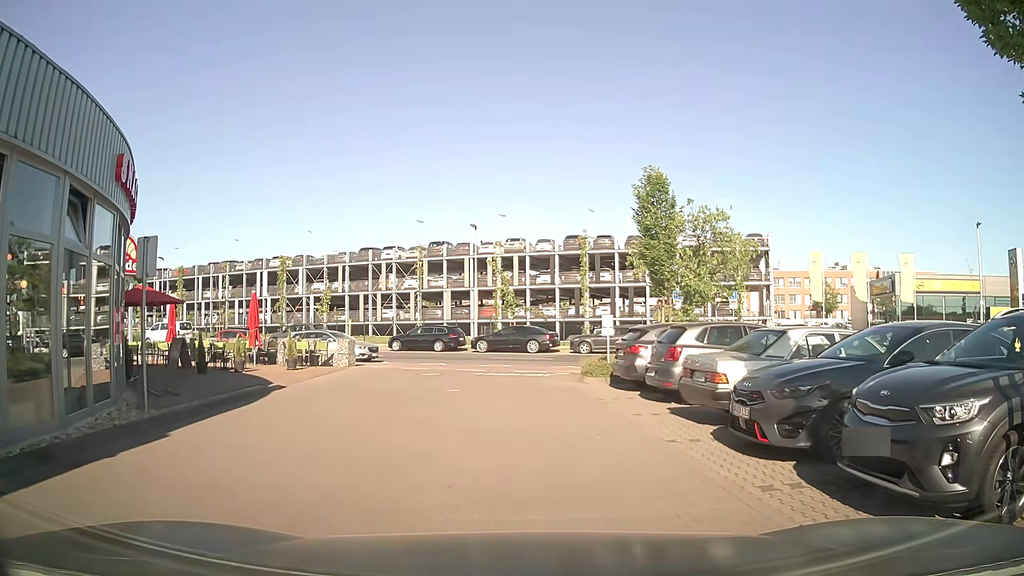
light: Day
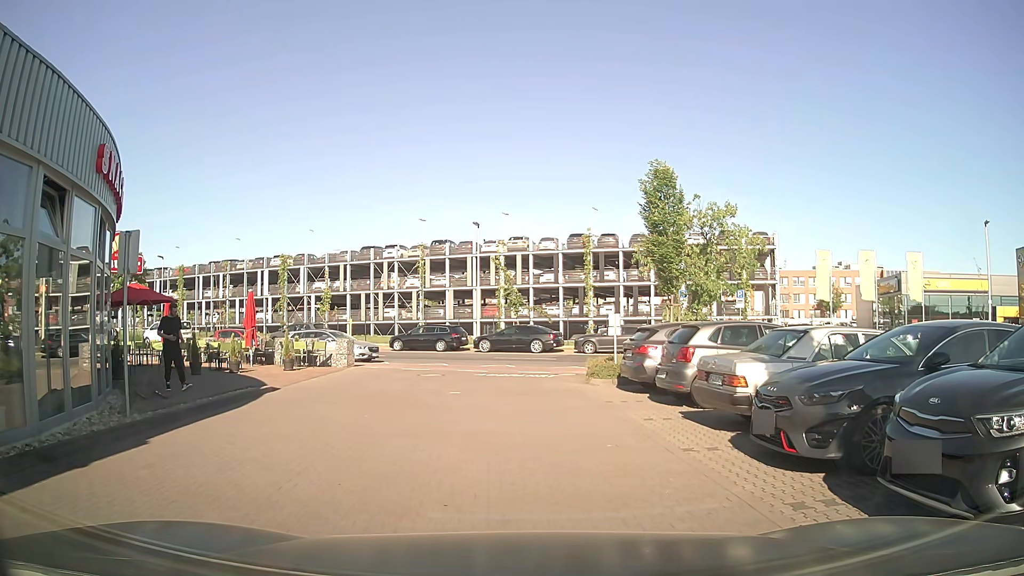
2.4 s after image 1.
(0.0, +0.6) m; 0°
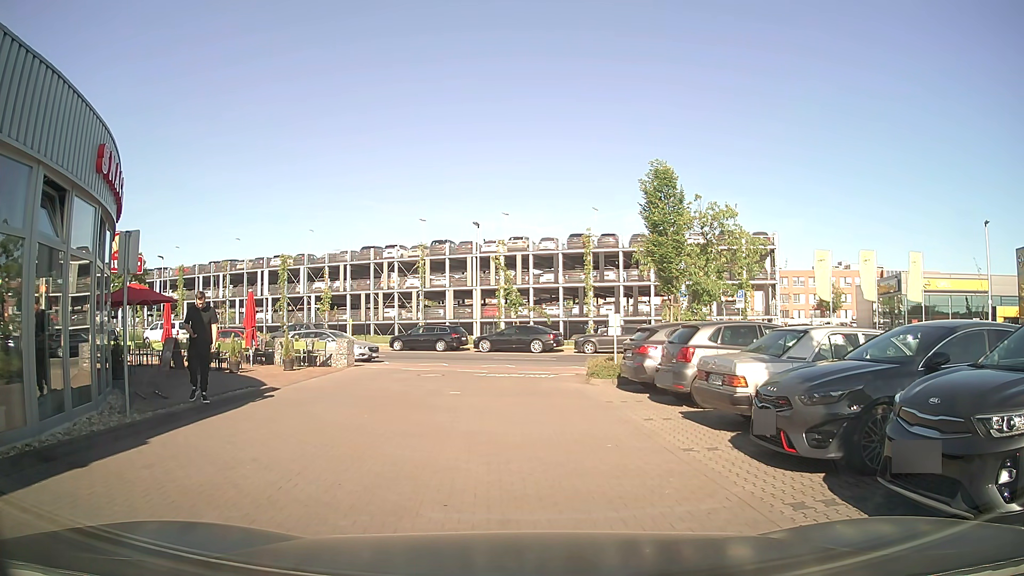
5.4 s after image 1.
(0.0, 0.0) m; 0°
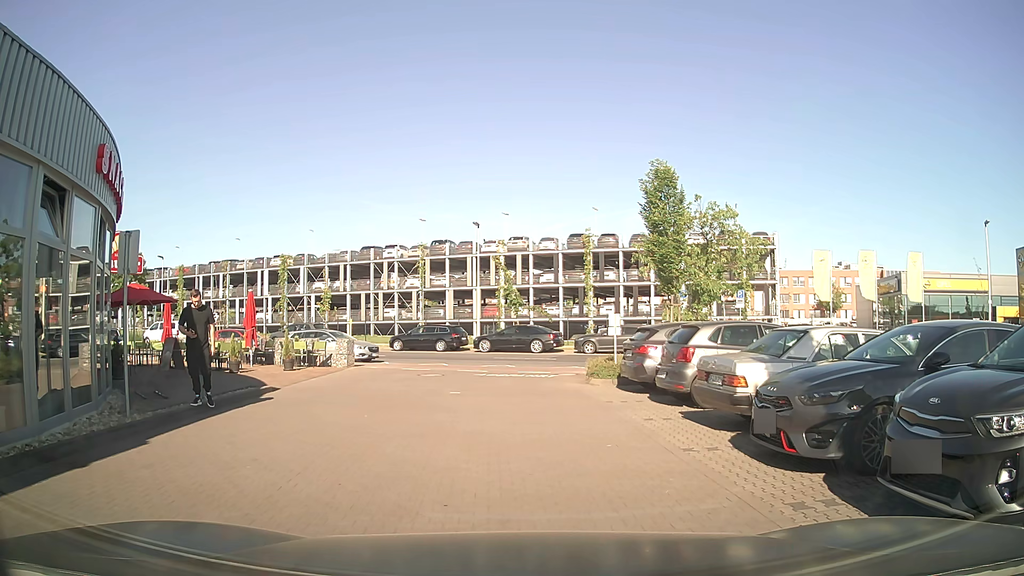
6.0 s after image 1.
(0.0, 0.0) m; 0°
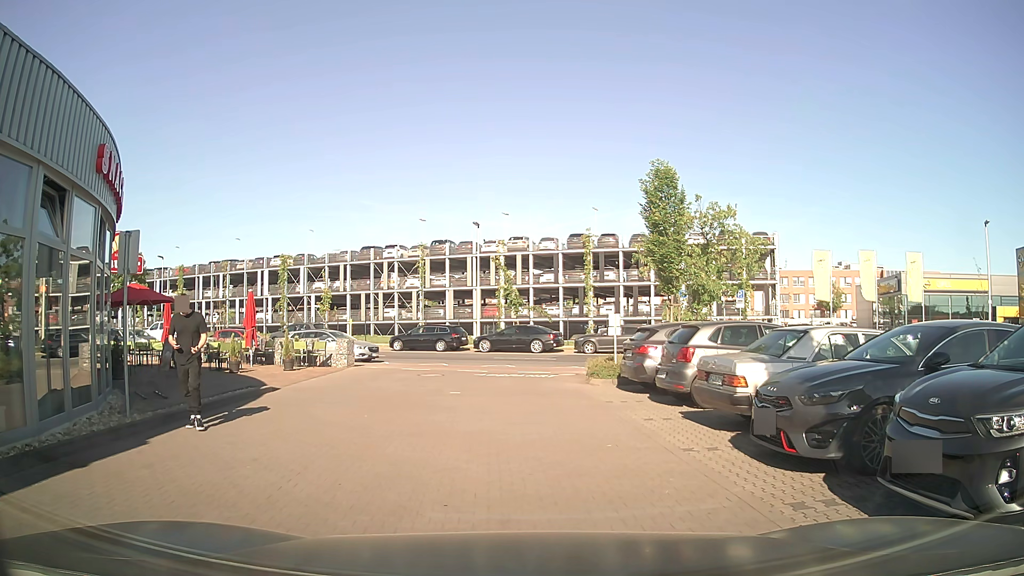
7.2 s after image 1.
(0.0, 0.0) m; 0°
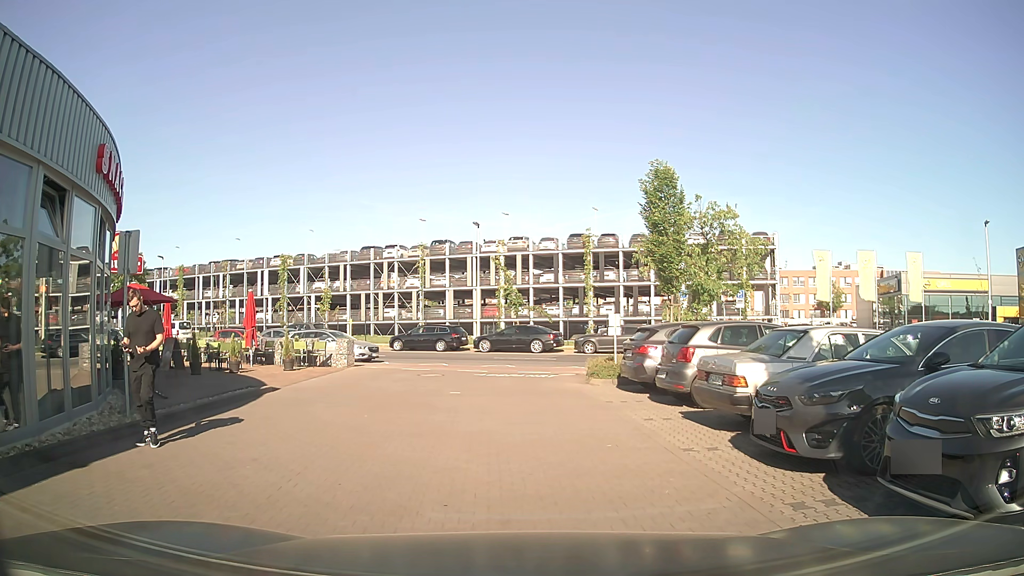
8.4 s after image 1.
(0.0, 0.0) m; 0°
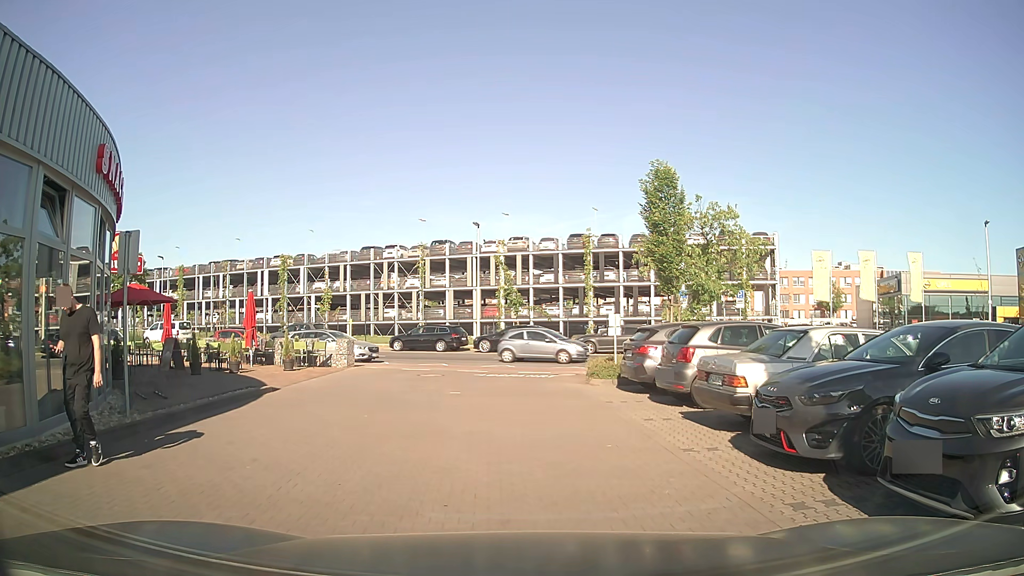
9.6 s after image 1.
(0.0, 0.0) m; 0°
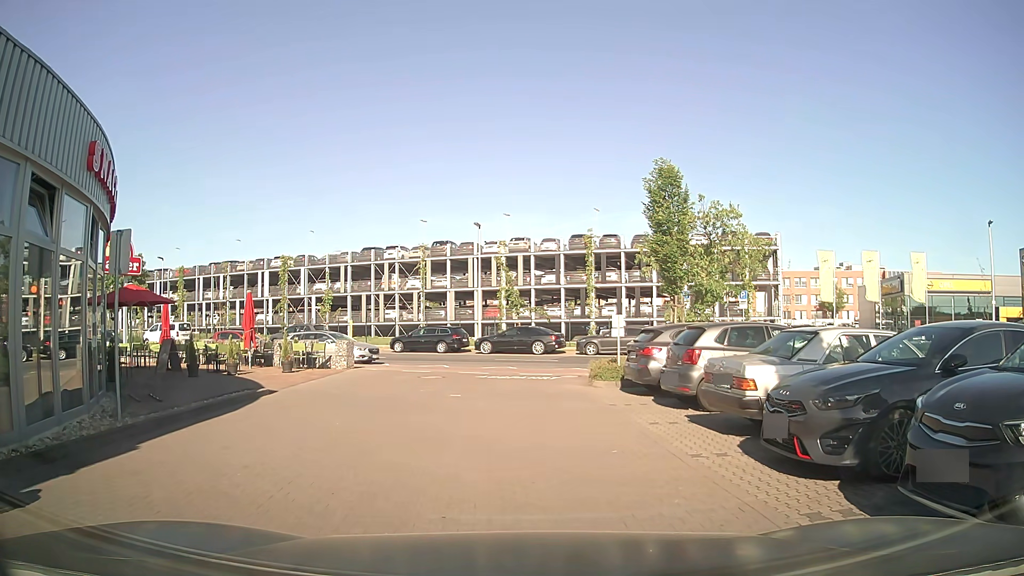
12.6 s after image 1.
(0.0, +0.2) m; 0°
